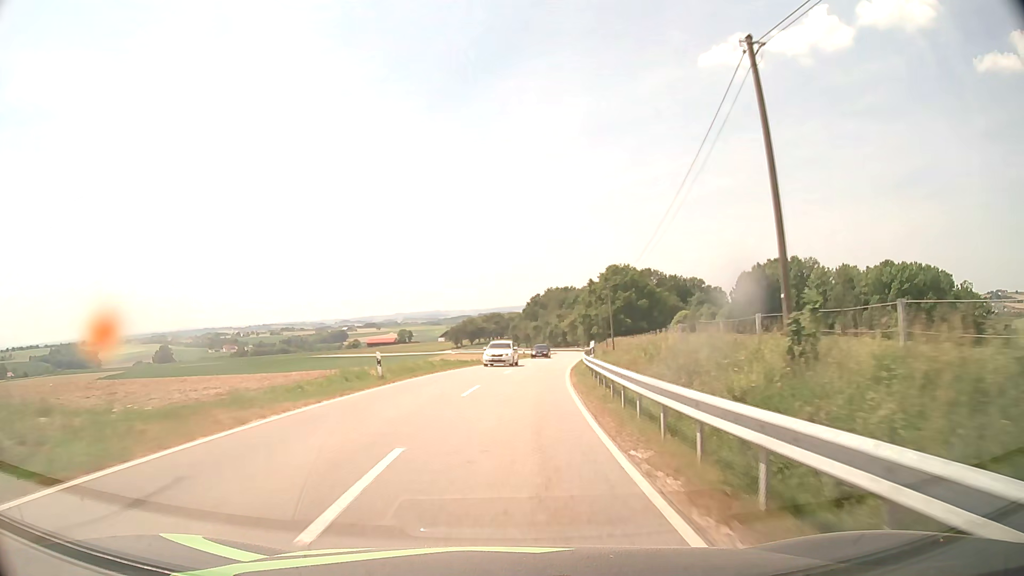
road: tertiary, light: Day
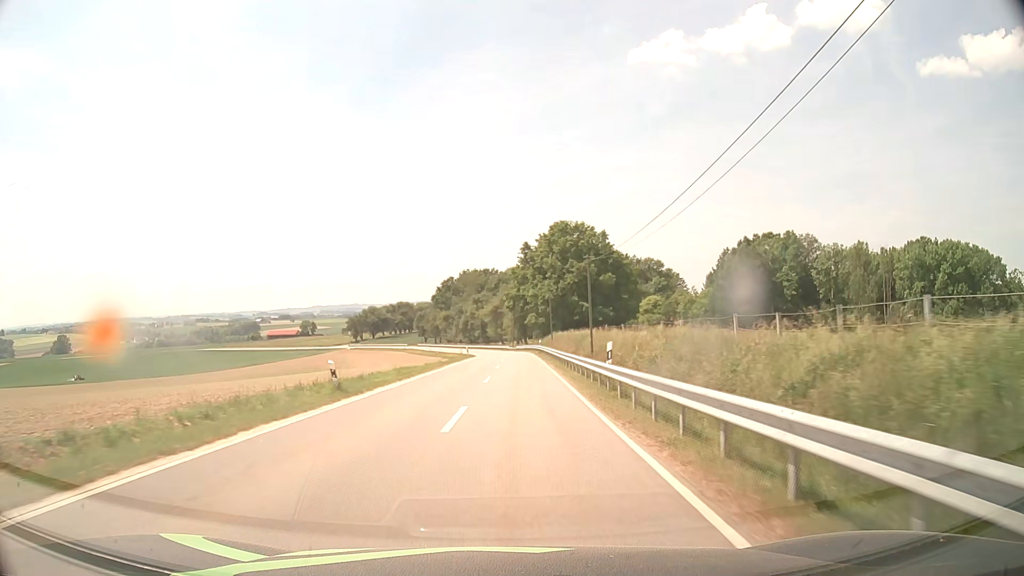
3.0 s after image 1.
(+4.1, +54.1) m; +7°
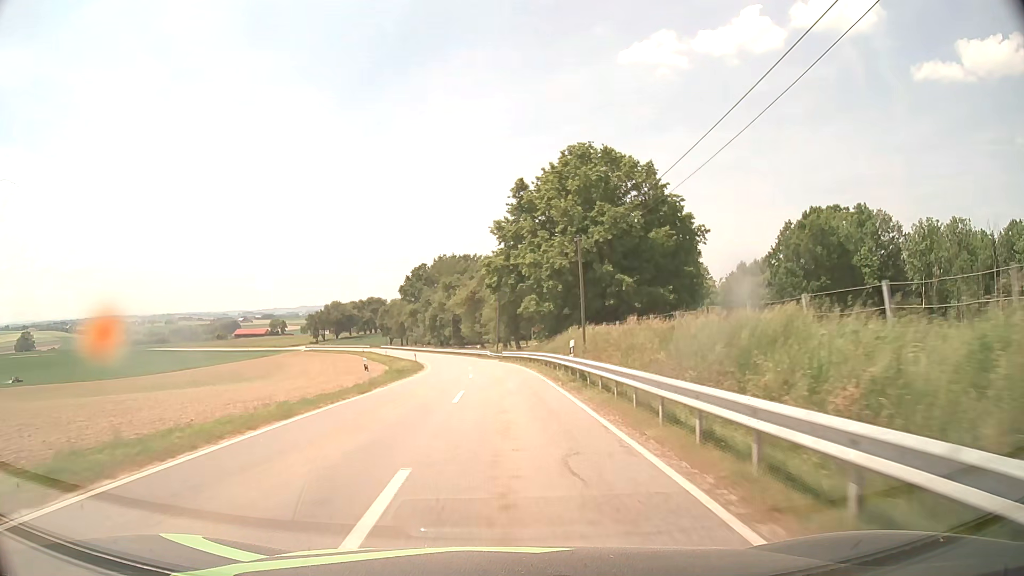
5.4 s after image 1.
(+0.7, +43.2) m; +1°
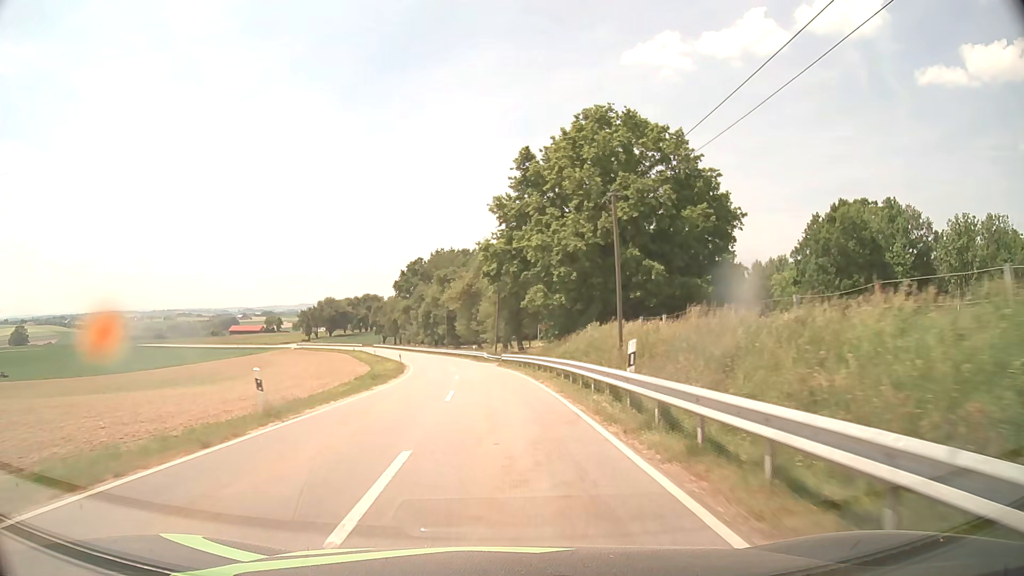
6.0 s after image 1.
(0.0, +10.6) m; 0°
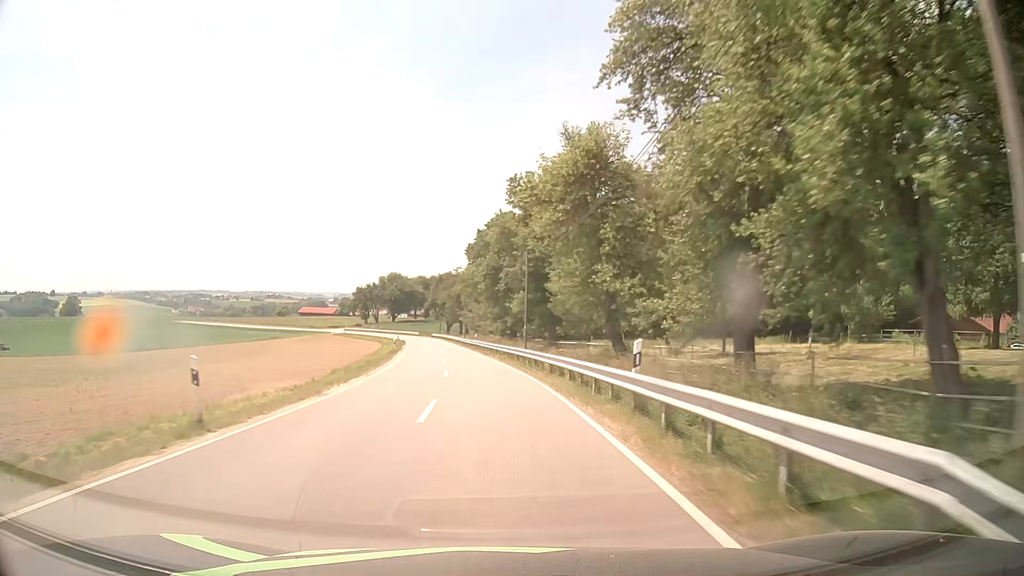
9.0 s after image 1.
(-3.2, +53.6) m; -8°
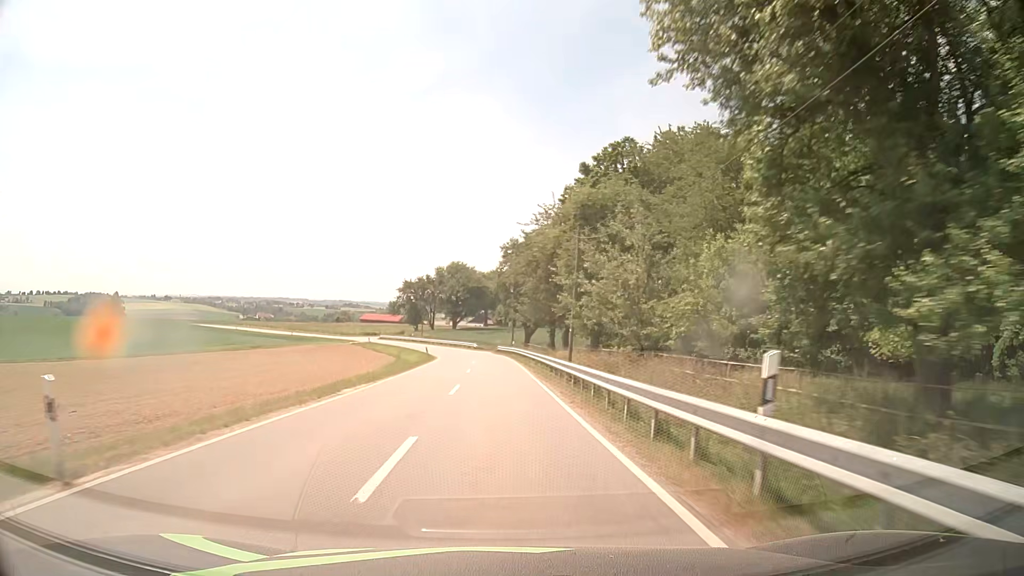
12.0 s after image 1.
(-3.9, +53.4) m; -7°
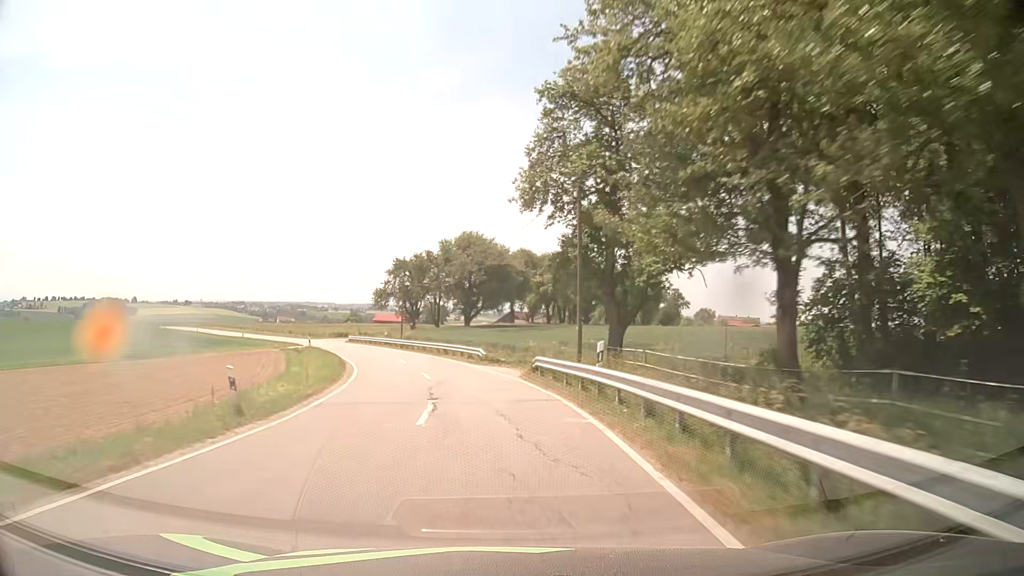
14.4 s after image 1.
(-0.3, +42.9) m; -2°
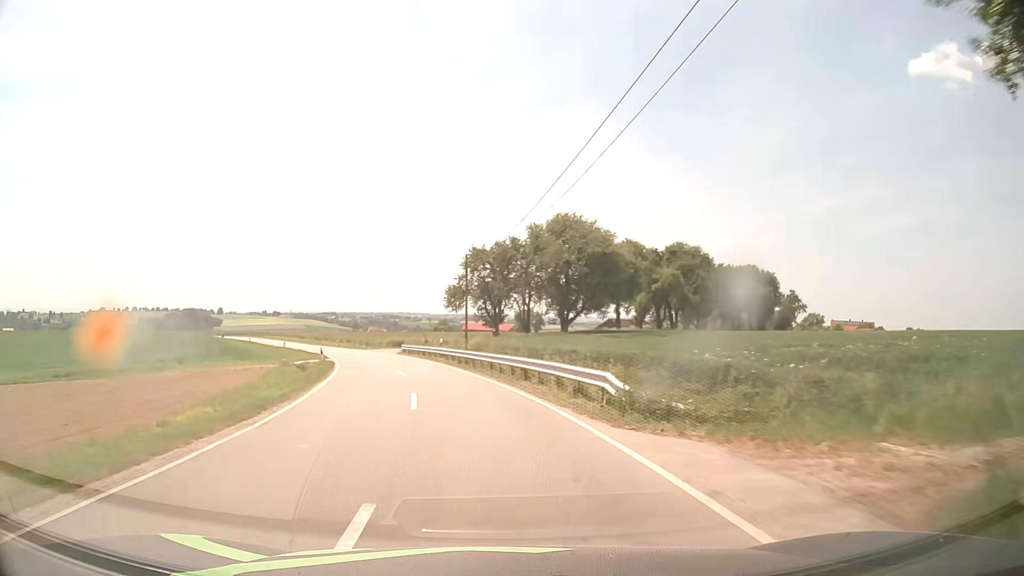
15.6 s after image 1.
(-1.1, +21.4) m; -7°
(-1, +10) (-2, +20) (-4, +30) (-7, +39) (-10, +49) (-13, +58) (-17, +67) (-21, +77) (-26, +85) (-30, +94) m
